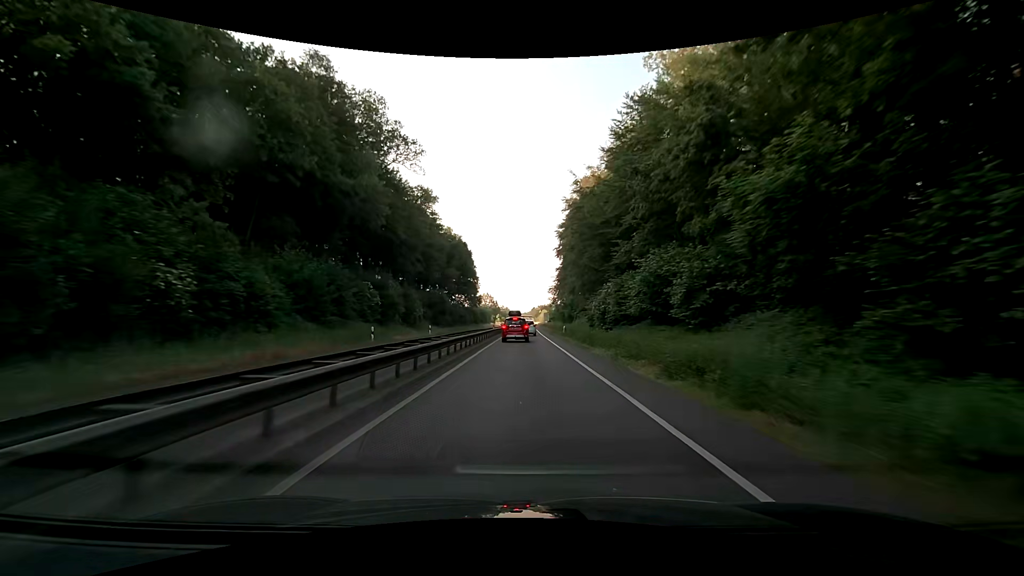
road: trunk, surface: asphalt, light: Day
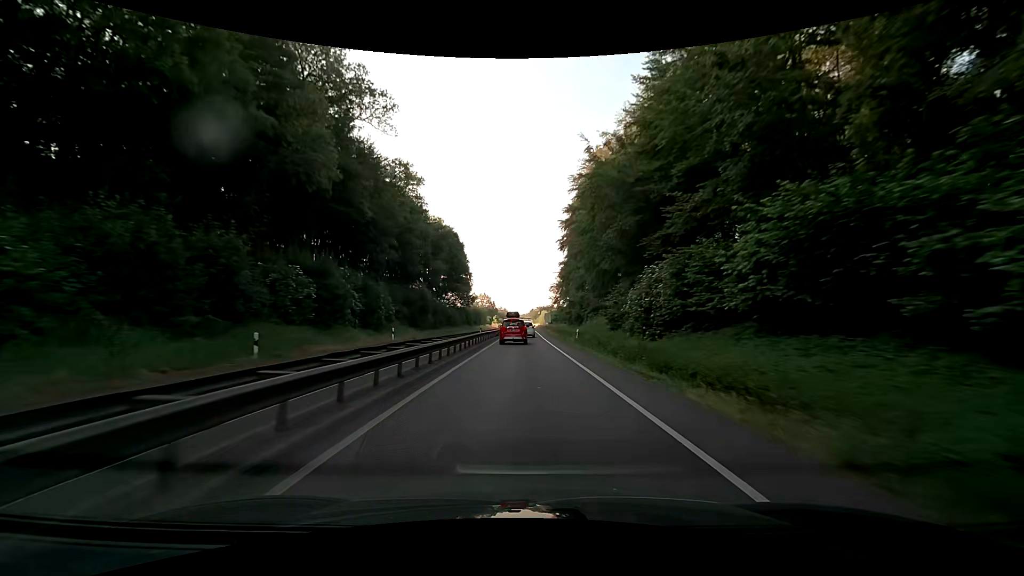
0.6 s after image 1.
(0.0, +13.7) m; 0°
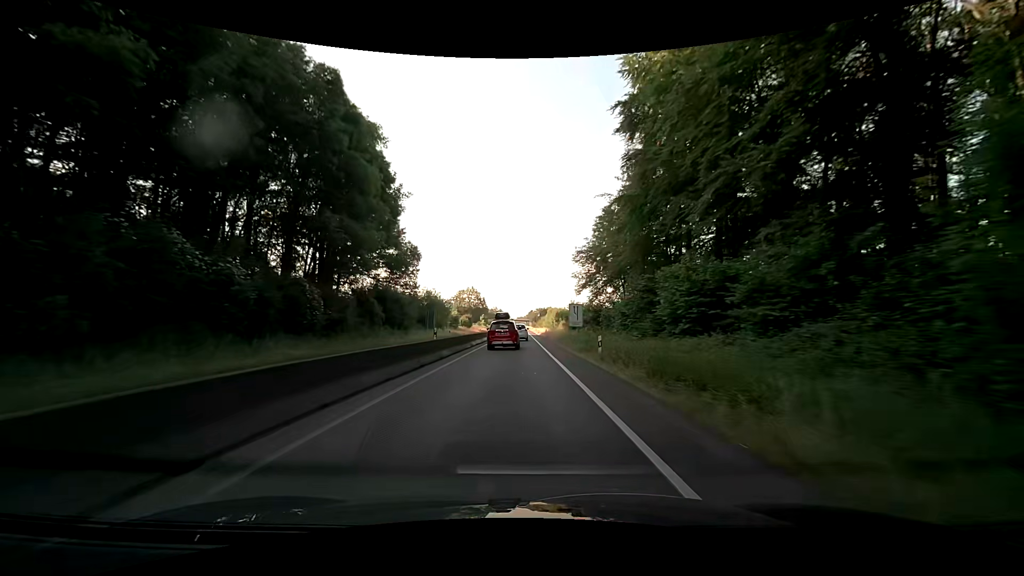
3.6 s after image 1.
(+0.3, +64.0) m; 0°
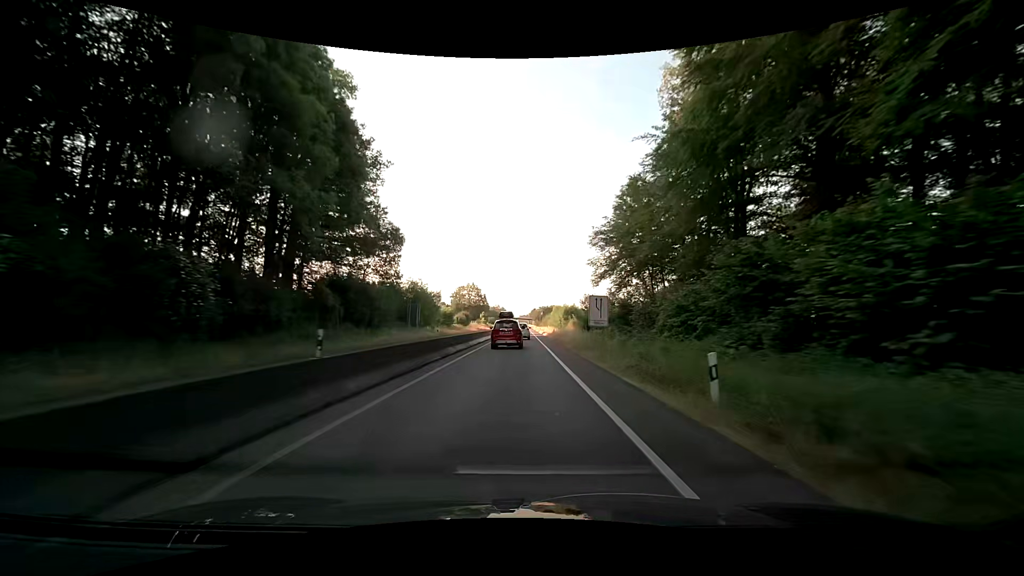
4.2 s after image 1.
(0.0, +12.0) m; -1°
(0, +10) (0, +20) (0, +30) (0, +40) (0, +50) (0, +60) (0, +70) (0, +80) (0, +90) (0, +100) m
